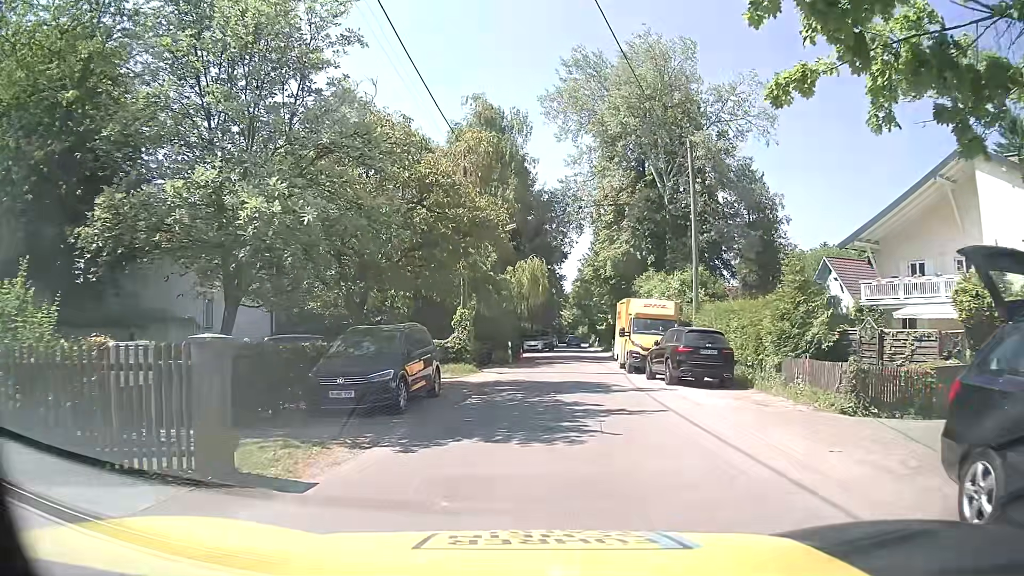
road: residential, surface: asphalt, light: Day
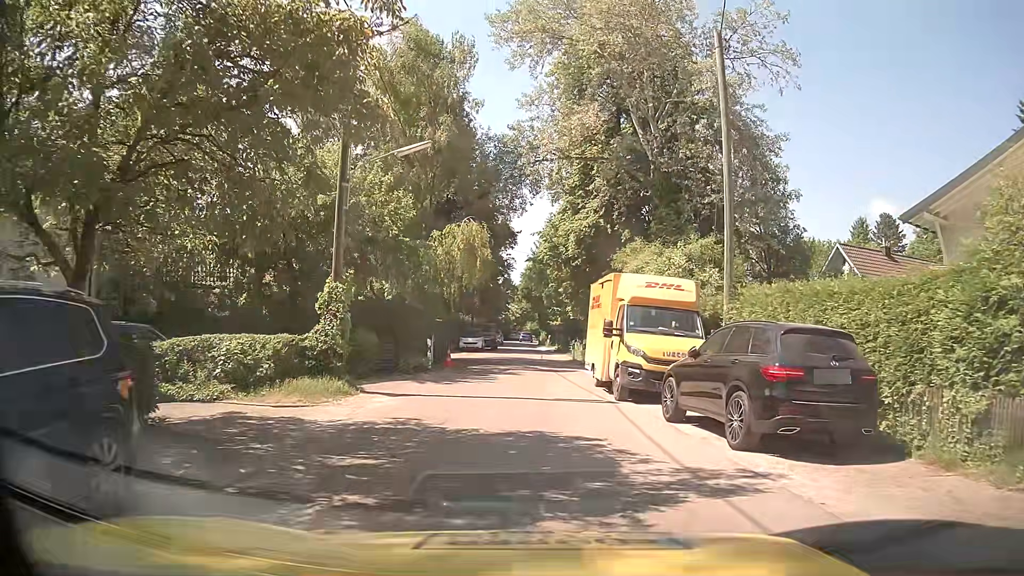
(+0.8, +10.8) m; +7°
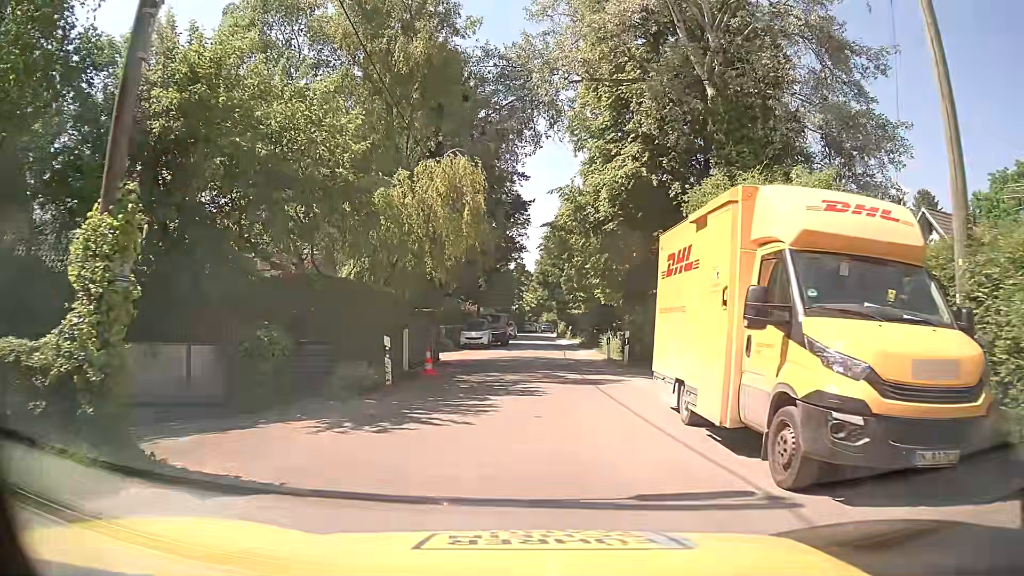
(-0.2, +9.1) m; -2°
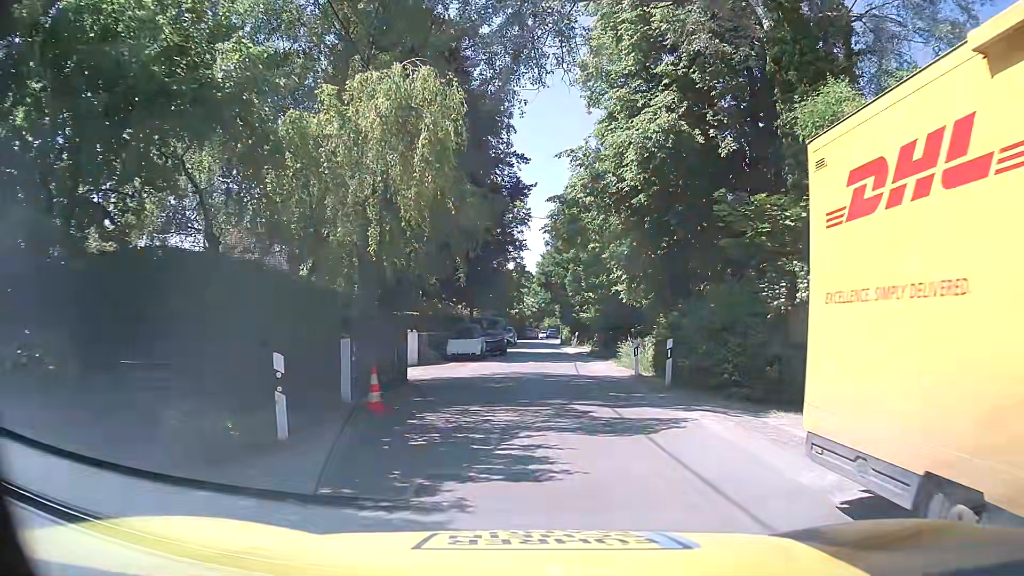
(-0.1, +6.4) m; -1°
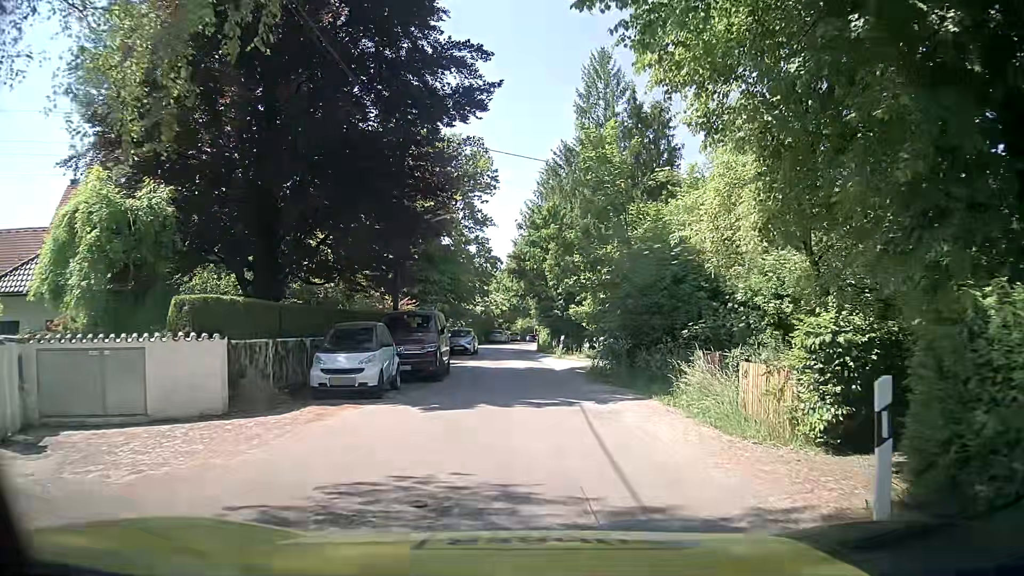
(+0.5, +15.2) m; +2°
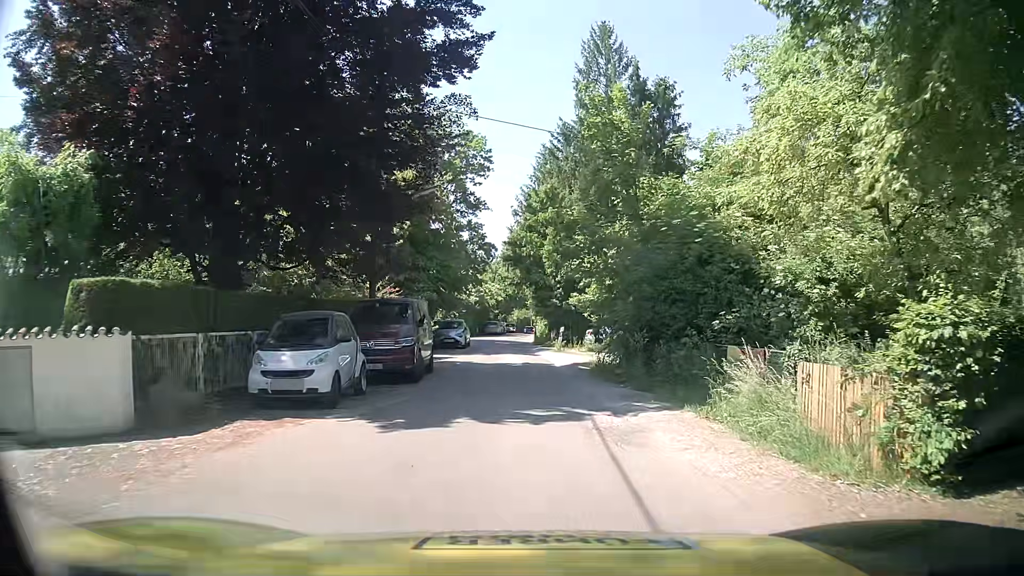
(0.0, +3.0) m; -1°
